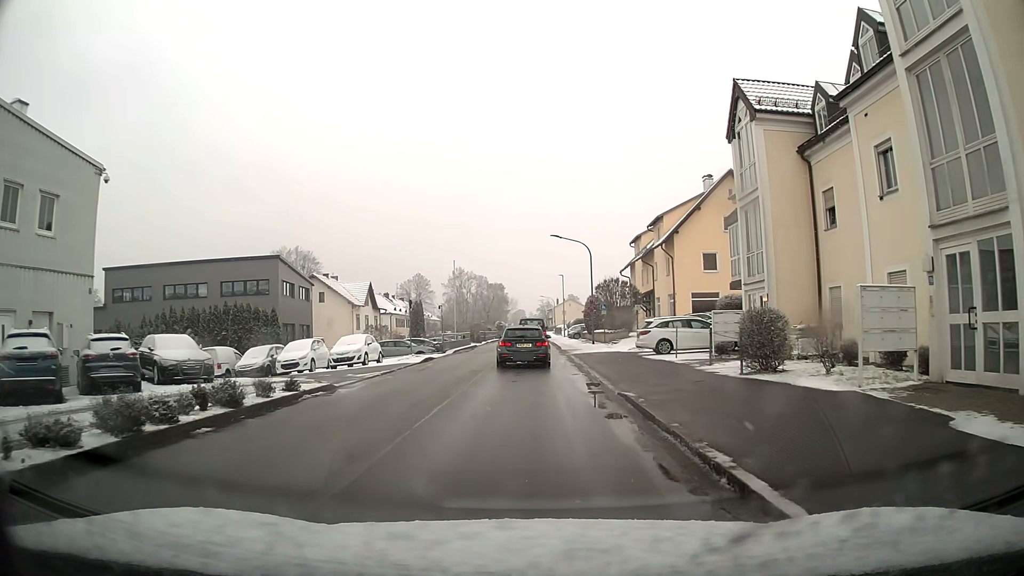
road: unclassified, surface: asphalt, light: Day
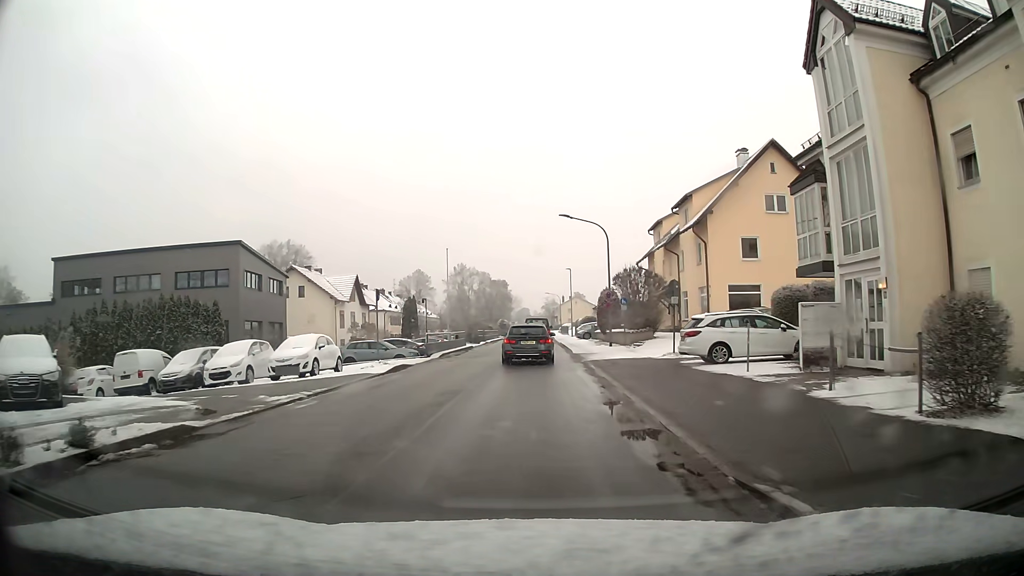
(0.0, +7.9) m; 0°
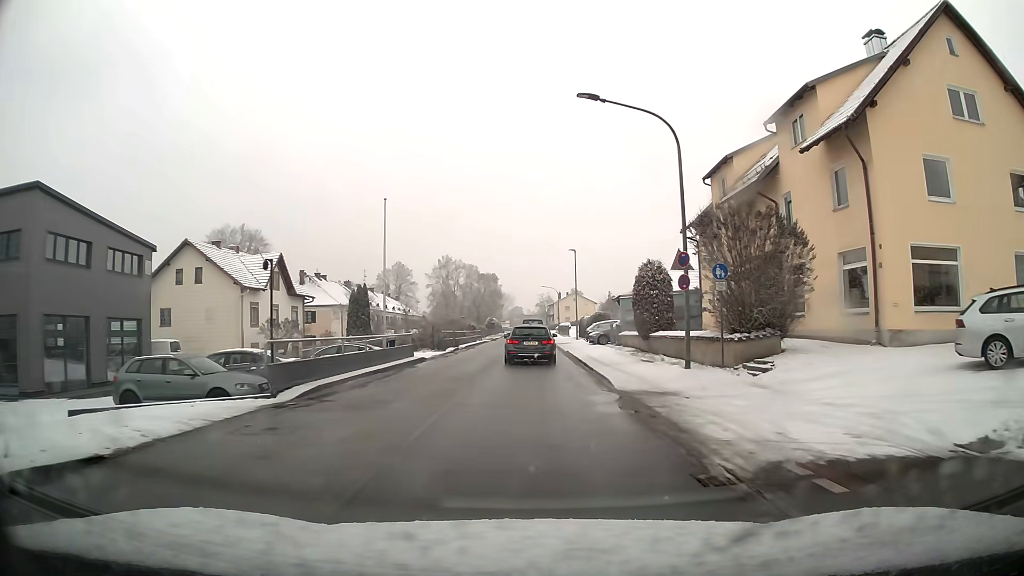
(+0.1, +19.8) m; +1°
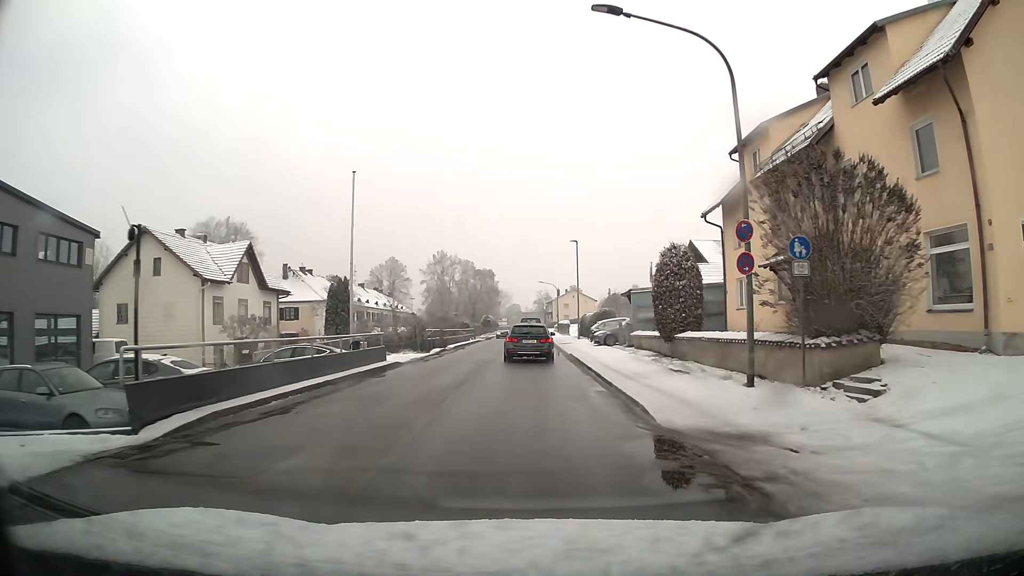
(0.0, +5.3) m; 0°
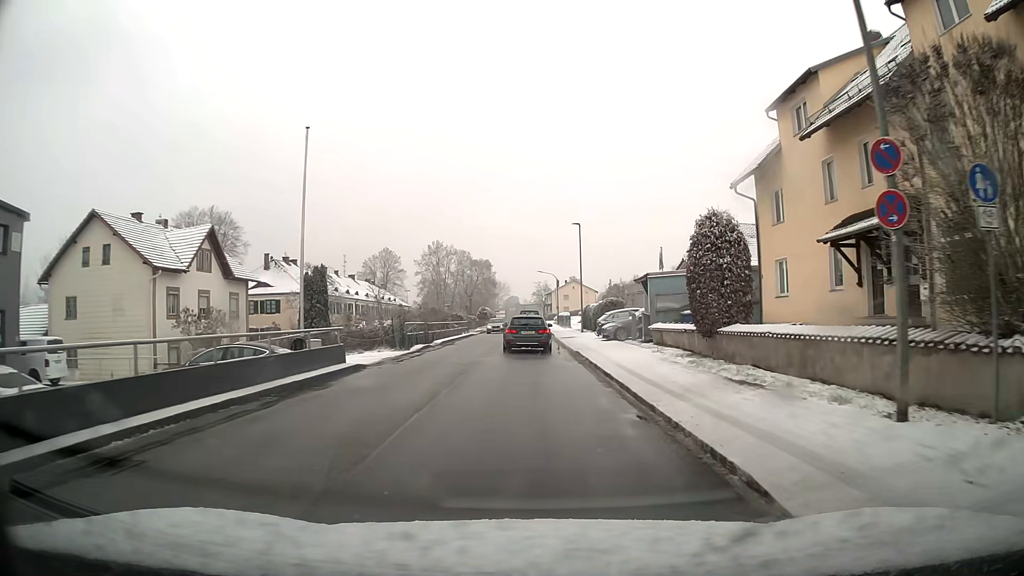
(0.0, +5.4) m; 0°
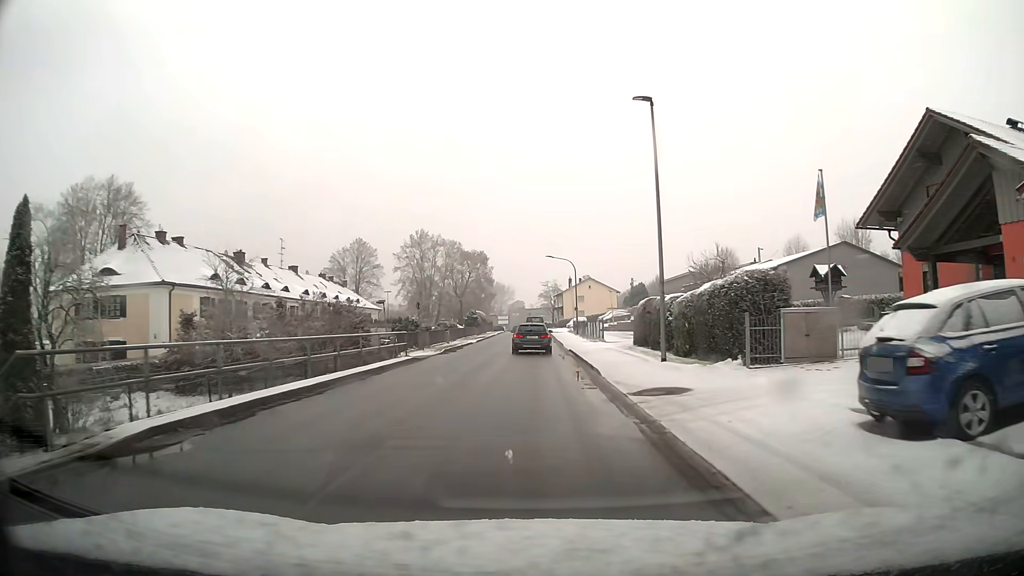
(-0.2, +30.3) m; -1°
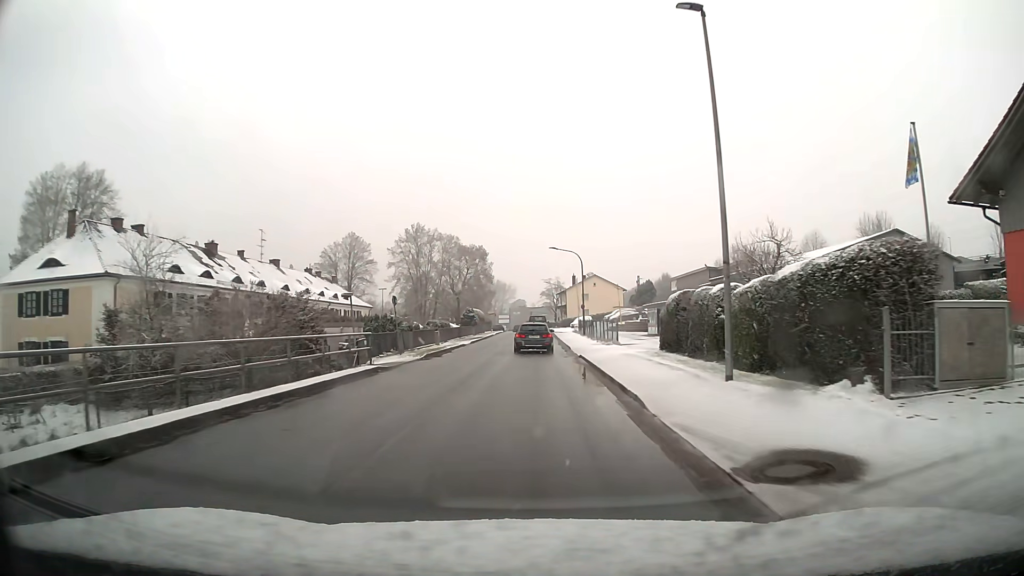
(0.0, +6.7) m; 0°
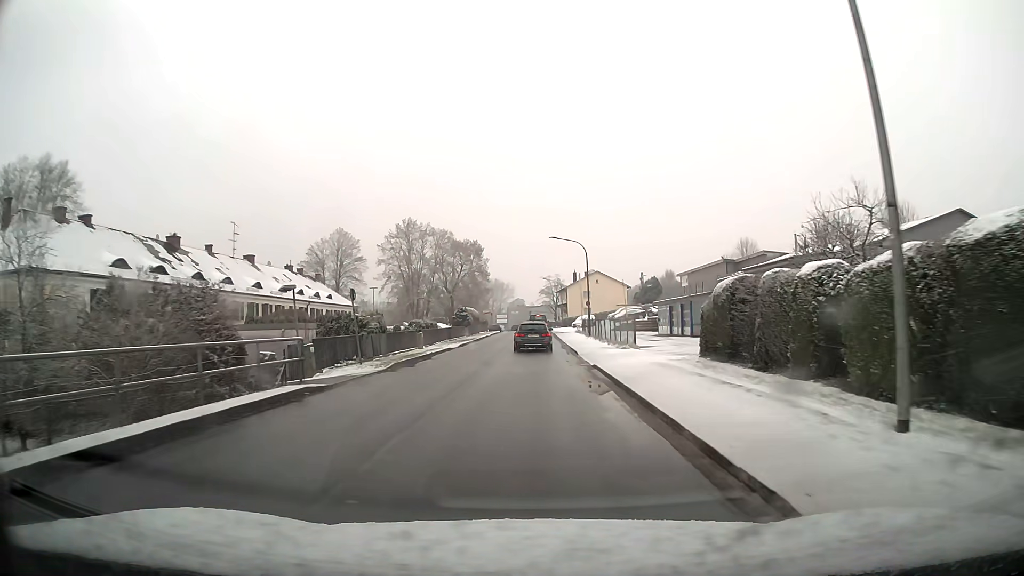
(0.0, +6.8) m; 0°
(0, +10) (0, +20) (0, +30) (0, +40) (0, +50) (0, +60) (0, +70) (0, +80) (0, +90) (-1, +100) m
